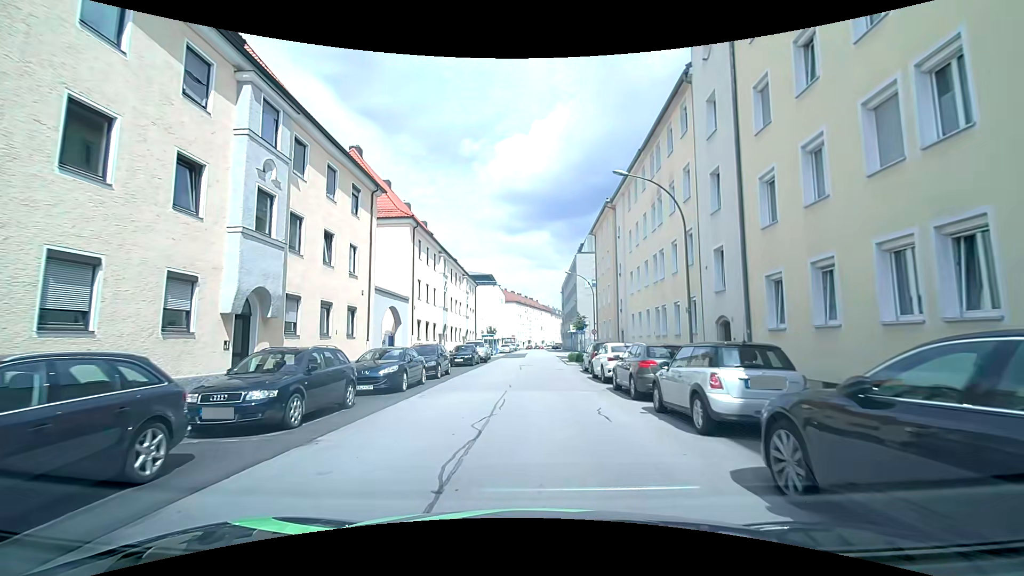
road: tertiary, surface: asphalt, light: Day
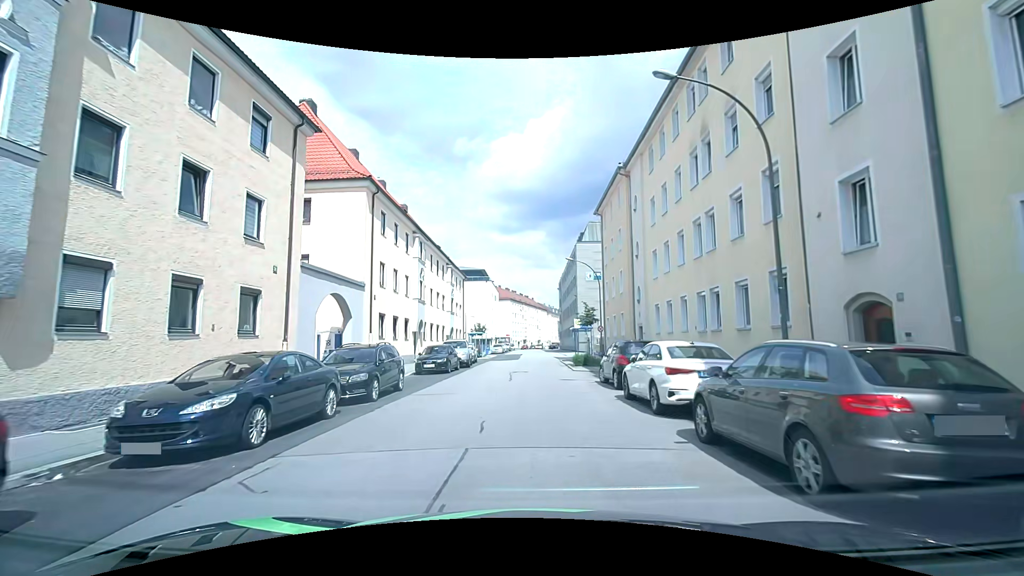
(0.0, +8.1) m; 0°
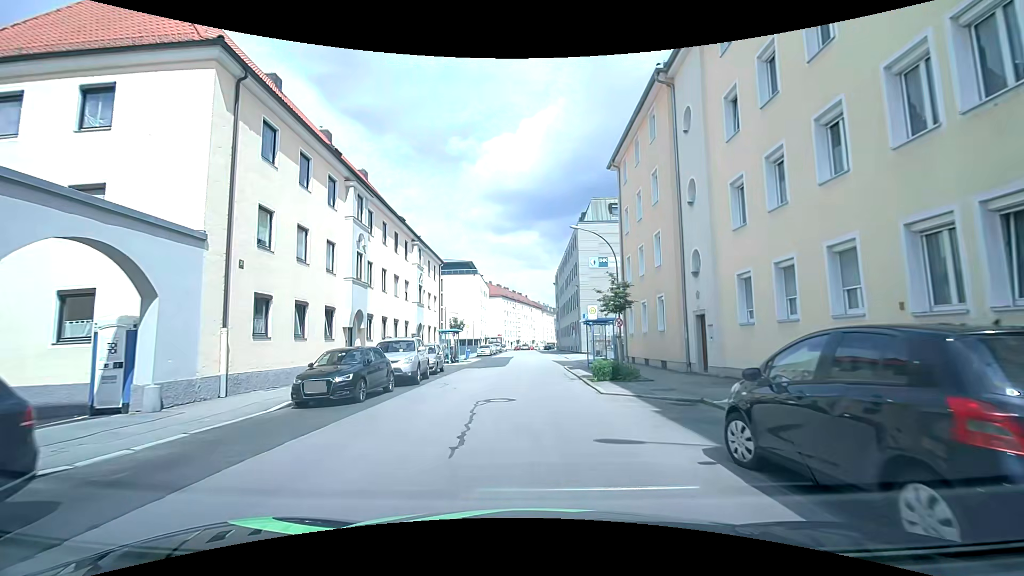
(+0.1, +12.1) m; +1°
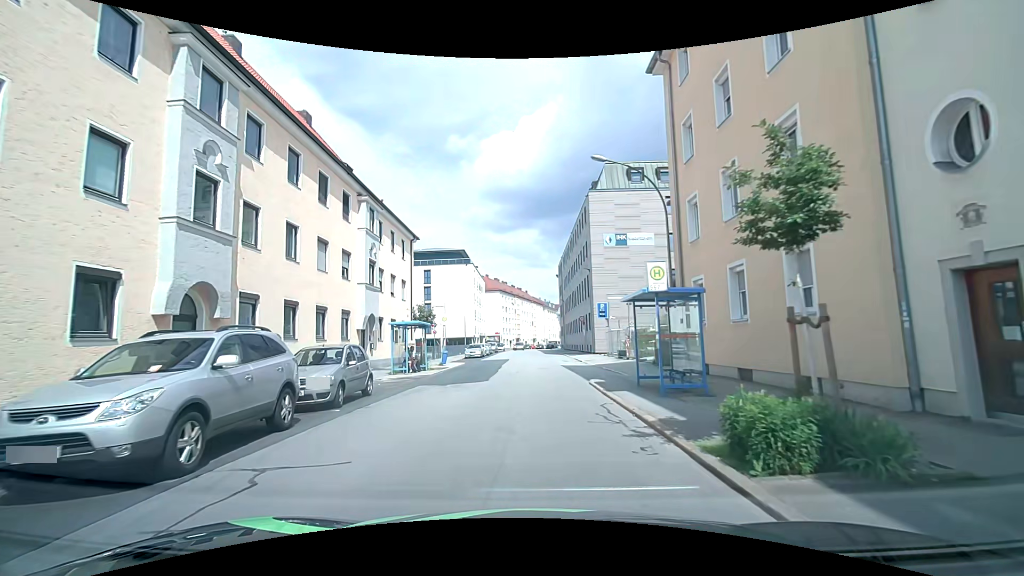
(-0.1, +12.0) m; -1°
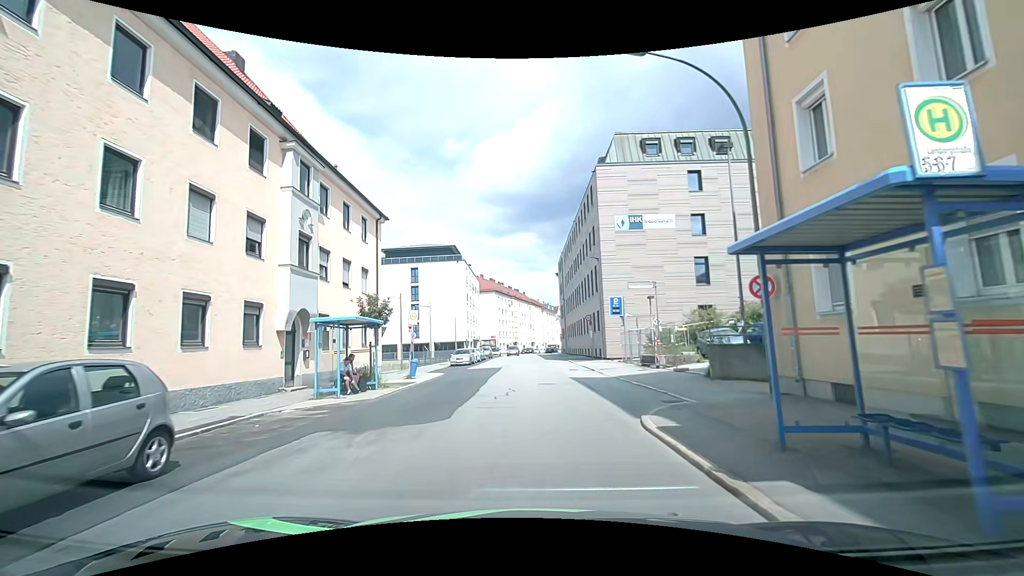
(+0.1, +8.0) m; 0°
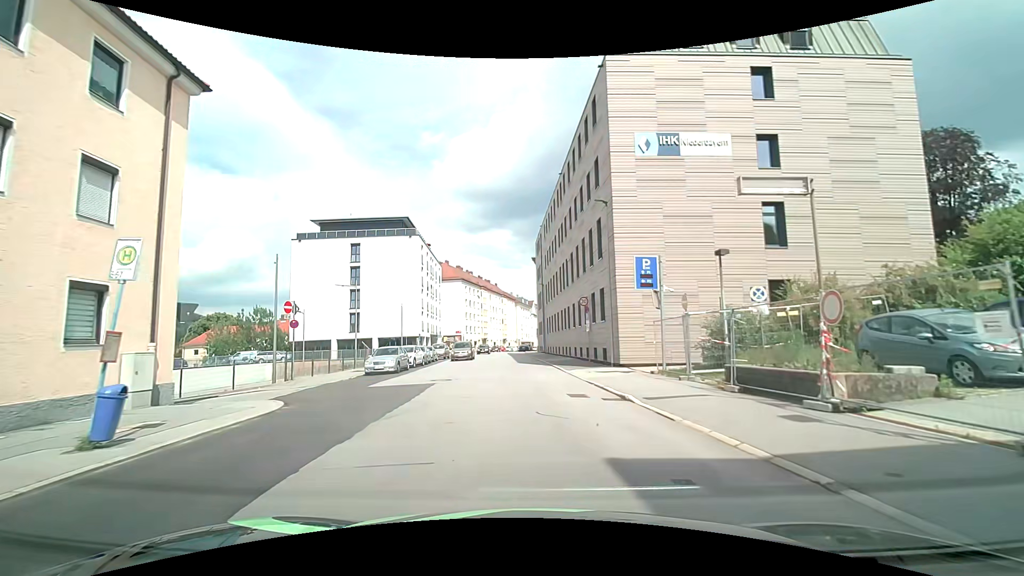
(+0.5, +15.8) m; +4°
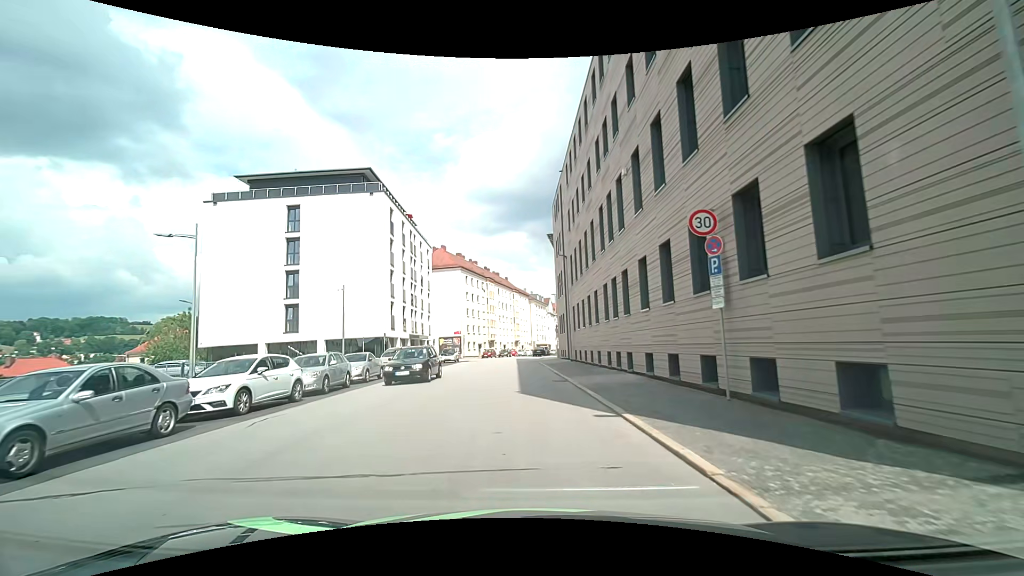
(-0.2, +20.2) m; -2°
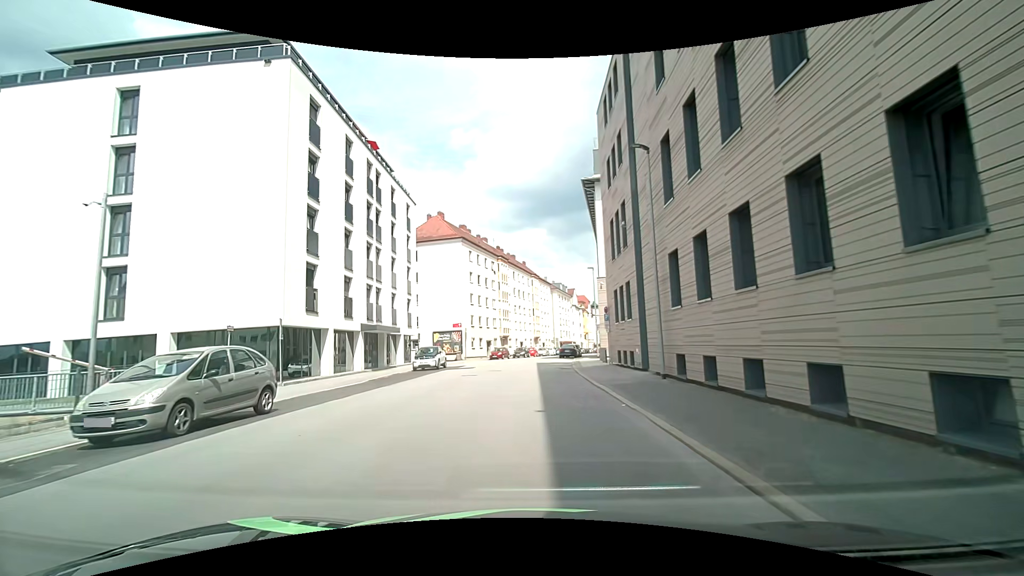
(-0.7, +21.1) m; -2°
